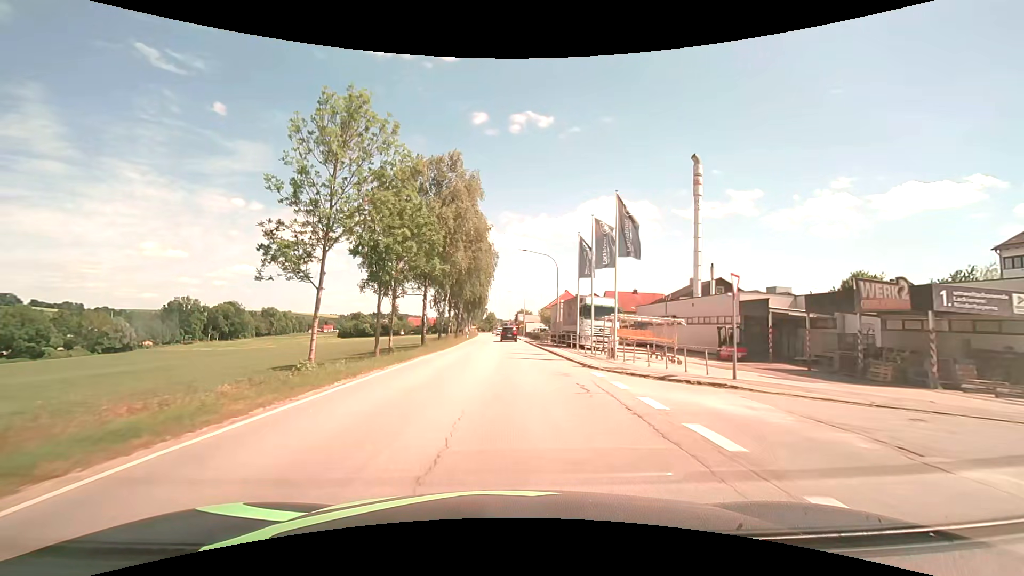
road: secondary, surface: asphalt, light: Day
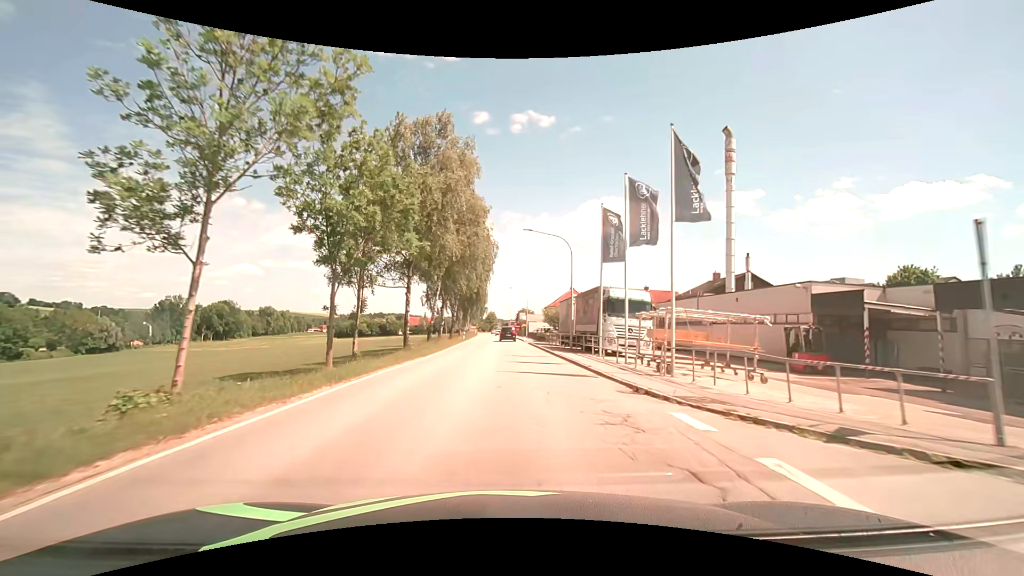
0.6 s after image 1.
(0.0, +7.6) m; 0°
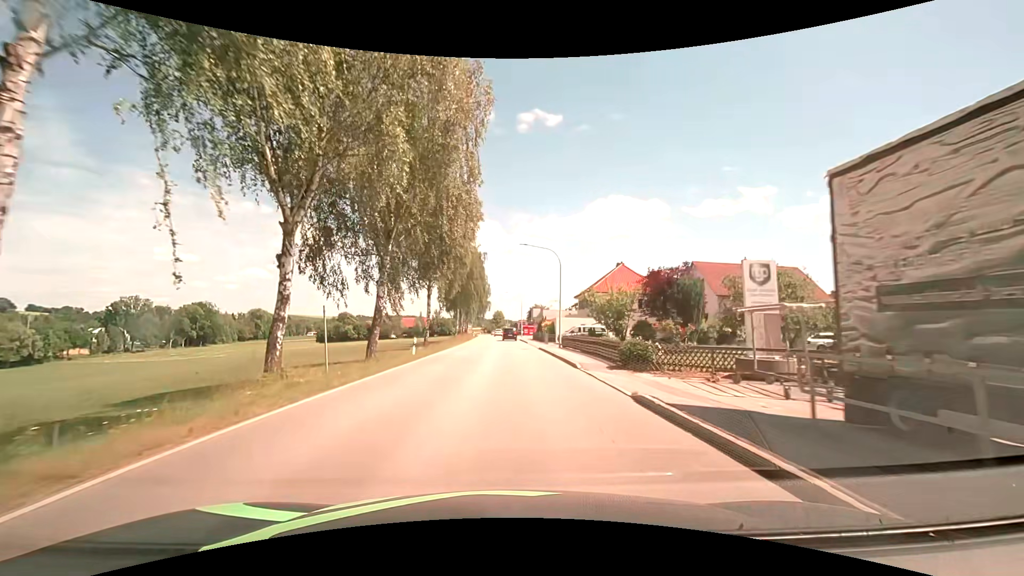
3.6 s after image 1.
(-0.1, +38.1) m; -1°
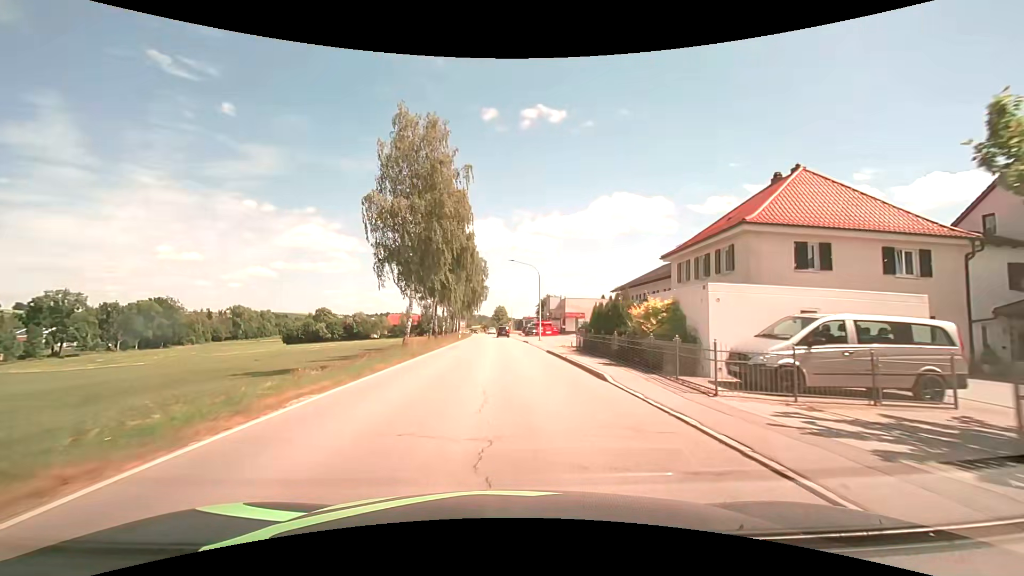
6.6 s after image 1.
(-0.4, +38.0) m; 0°
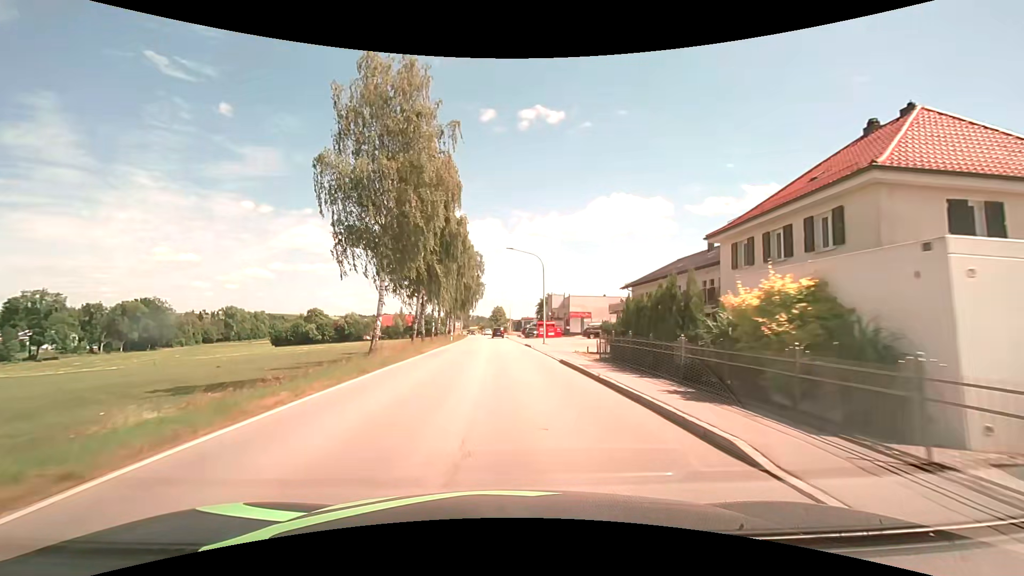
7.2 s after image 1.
(0.0, +7.6) m; 0°
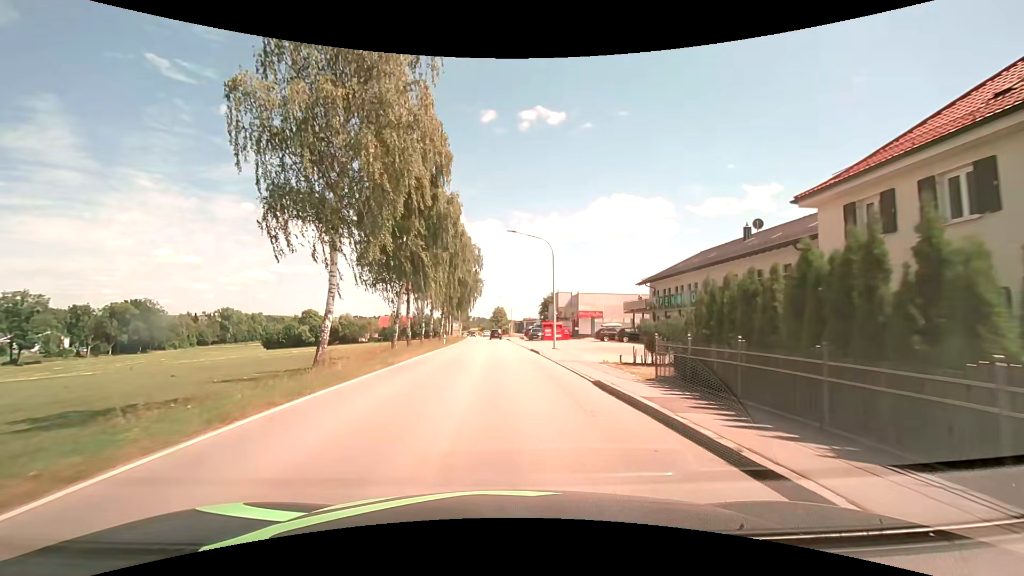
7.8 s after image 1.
(0.0, +7.6) m; 0°
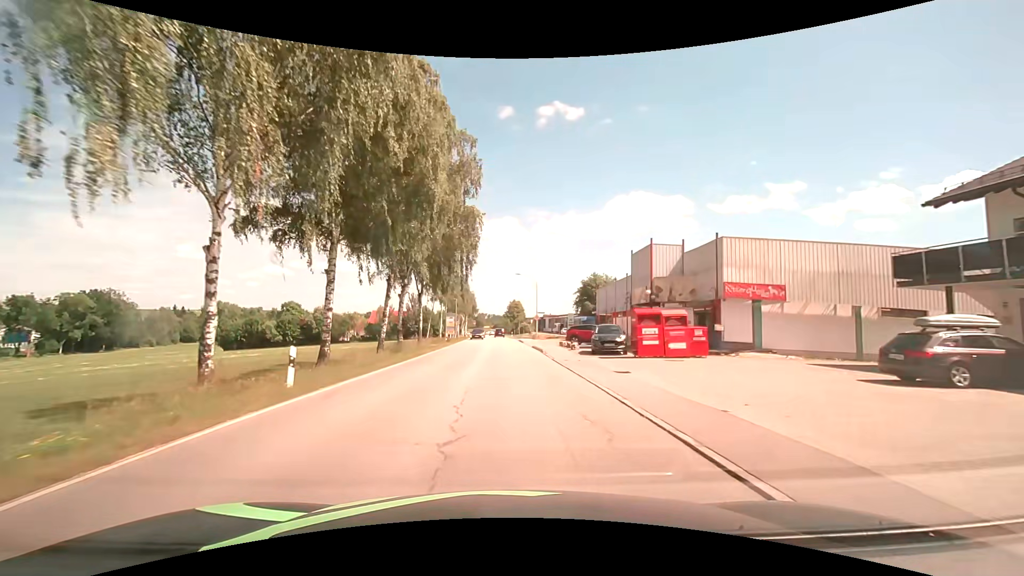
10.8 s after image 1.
(-0.7, +38.1) m; -1°
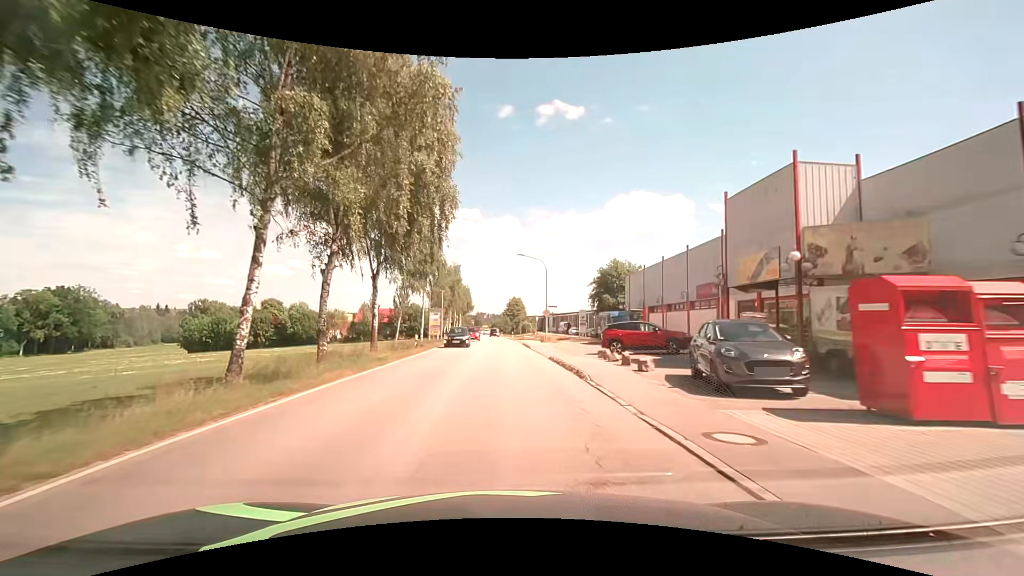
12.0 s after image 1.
(-0.2, +15.3) m; -1°
(0, +10) (0, +20) (0, +30) (0, +40) (0, +50) (0, +60) (-1, +70) (-1, +80) (-2, +90) (-2, +100) m
